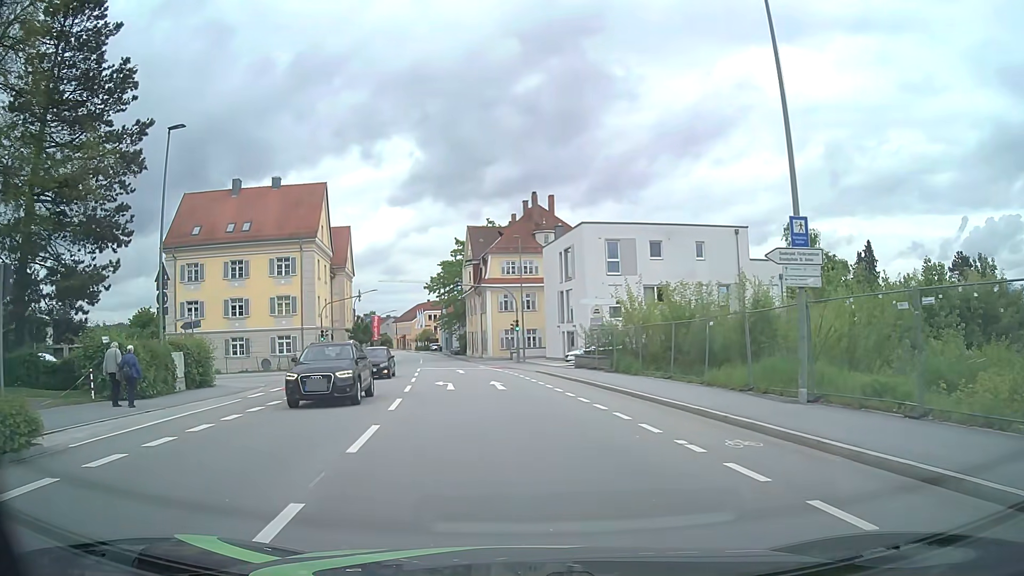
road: tertiary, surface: asphalt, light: Day
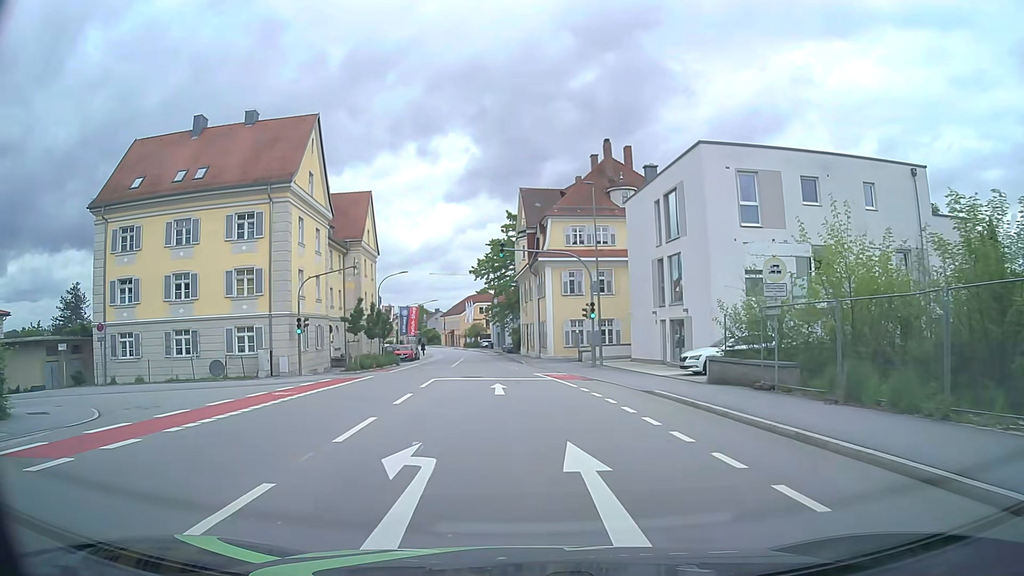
(-0.7, +17.7) m; -4°
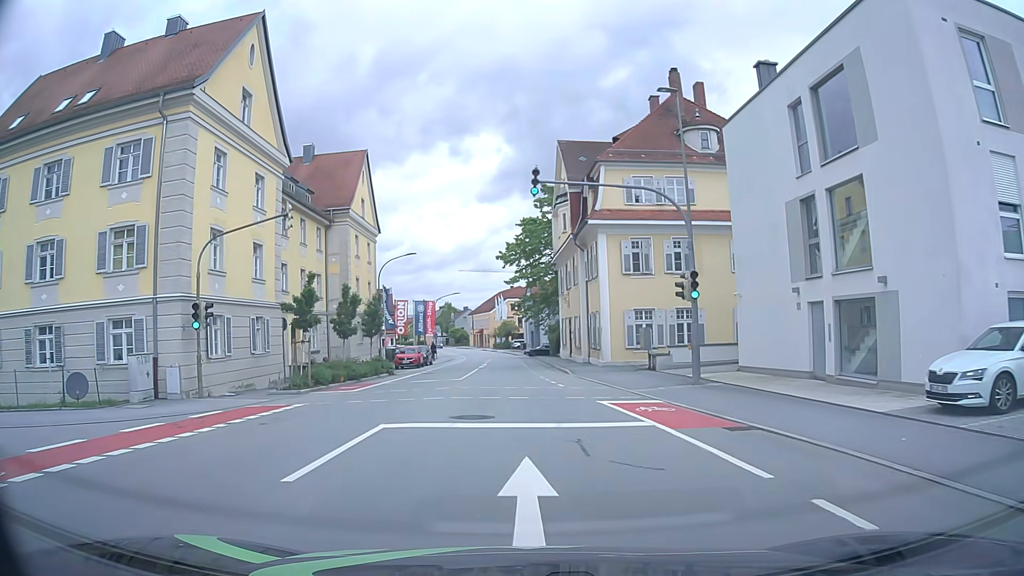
(-0.4, +14.7) m; -3°
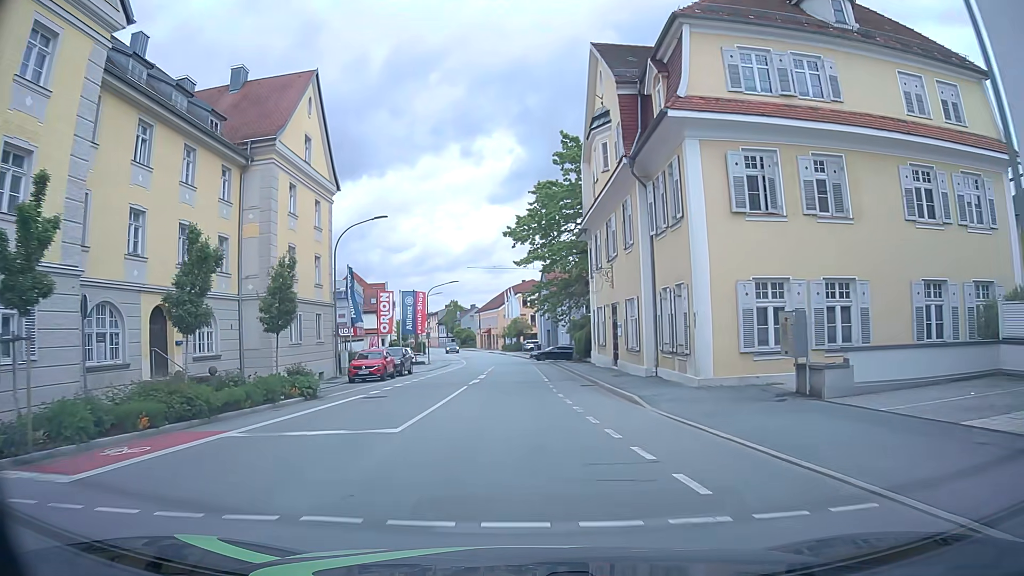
(-0.1, +16.4) m; 0°
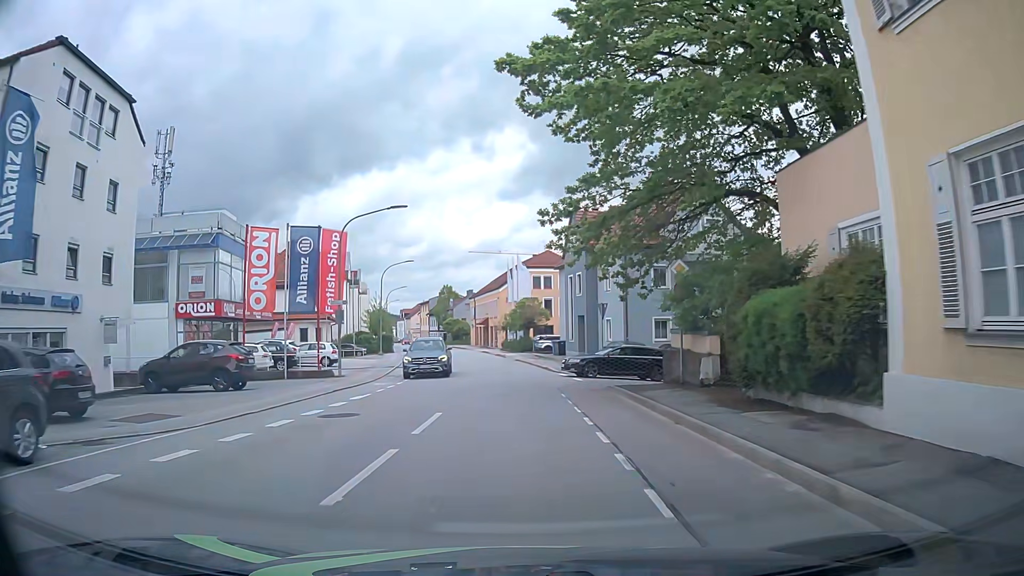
(-0.8, +33.3) m; -1°
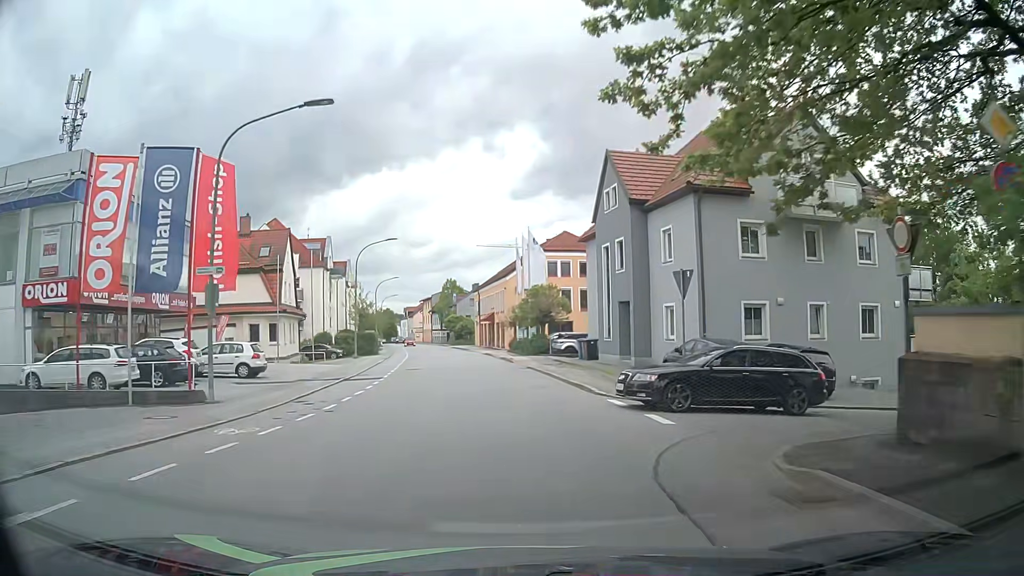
(0.0, +14.0) m; -1°
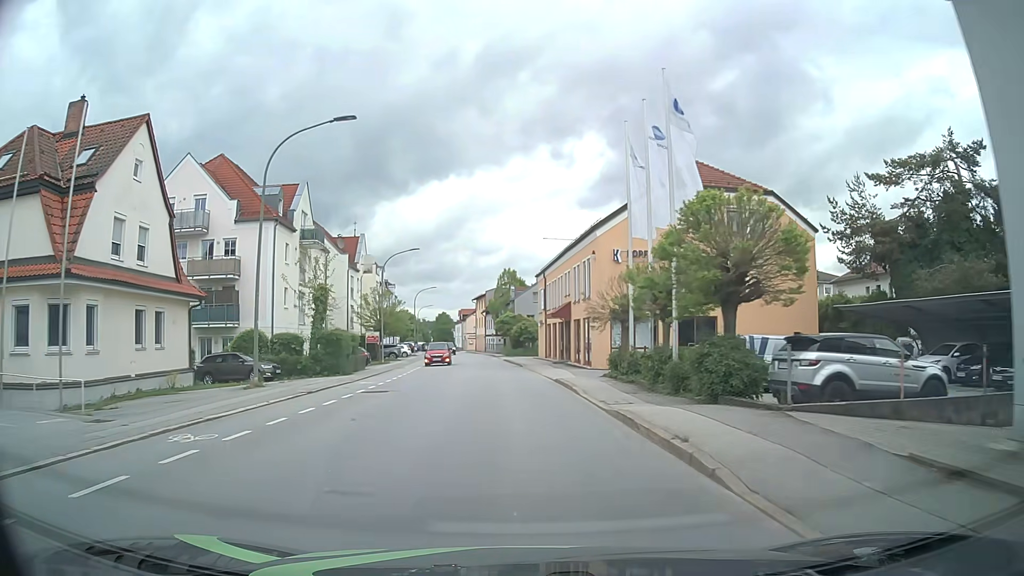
(-1.2, +29.9) m; -6°
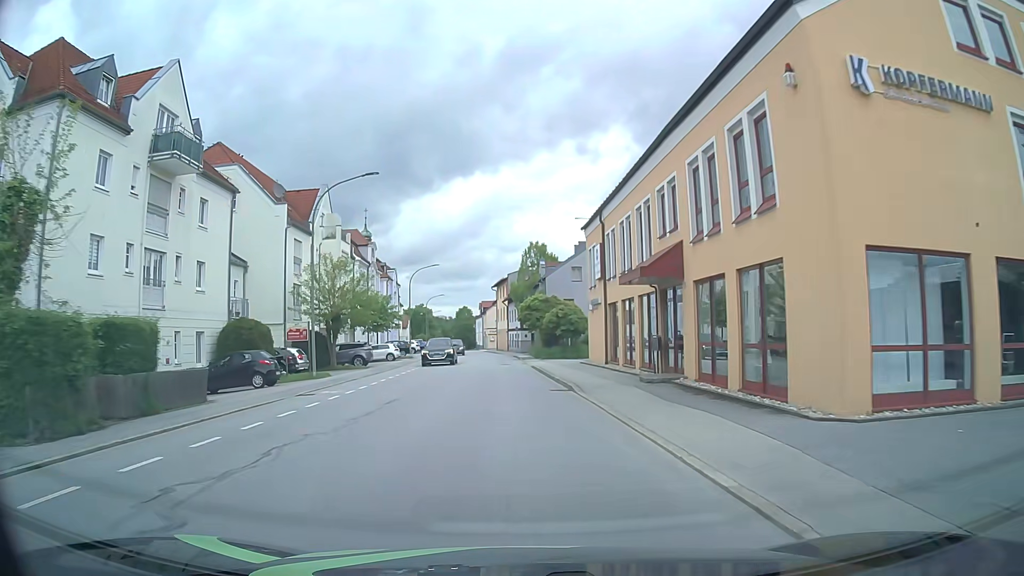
(-0.4, +23.2) m; -2°
(0, +10) (0, +20) (-1, +30) (-1, +40) (-1, +50) (-2, +60) (-3, +70) (-3, +80) (-4, +90) (-5, +100) m
